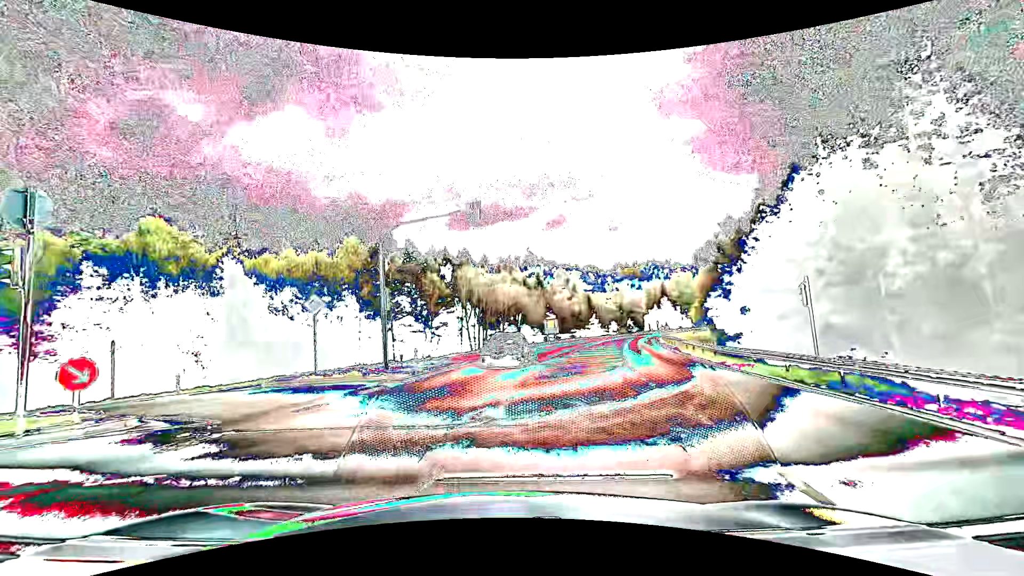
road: secondary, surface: asphalt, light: Day
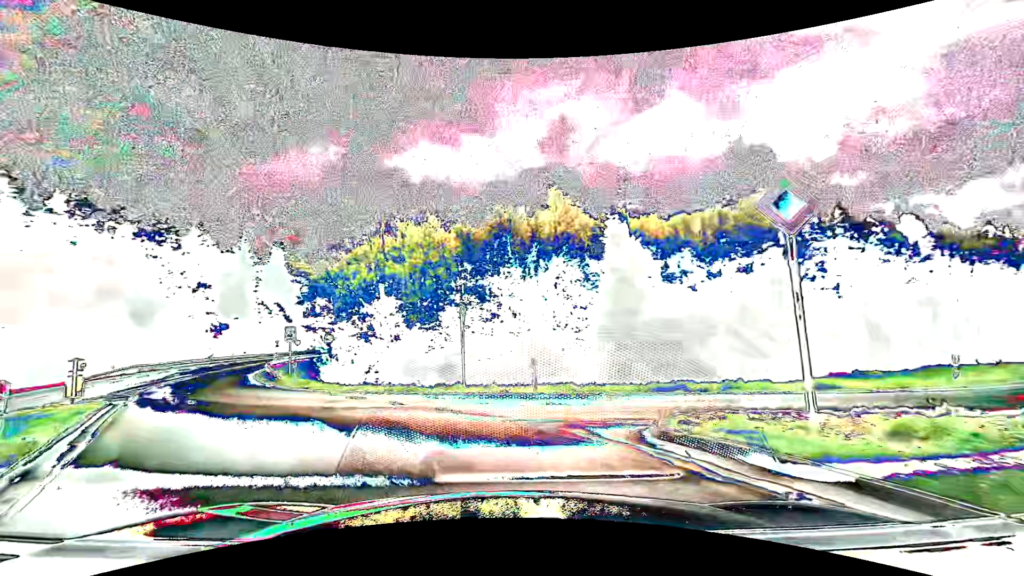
(-4.8, +13.7) m; -43°
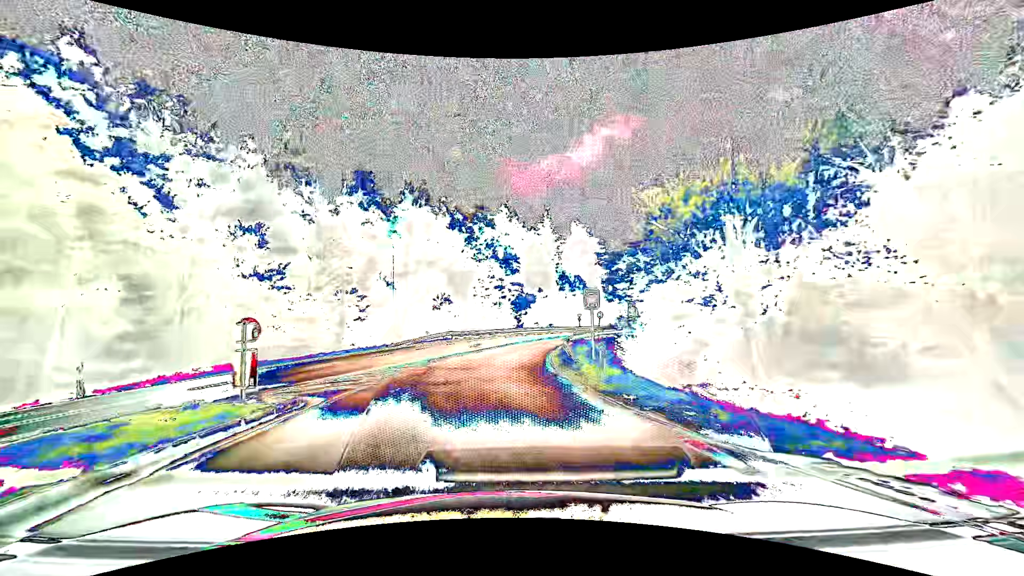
(-4.0, +12.4) m; -32°
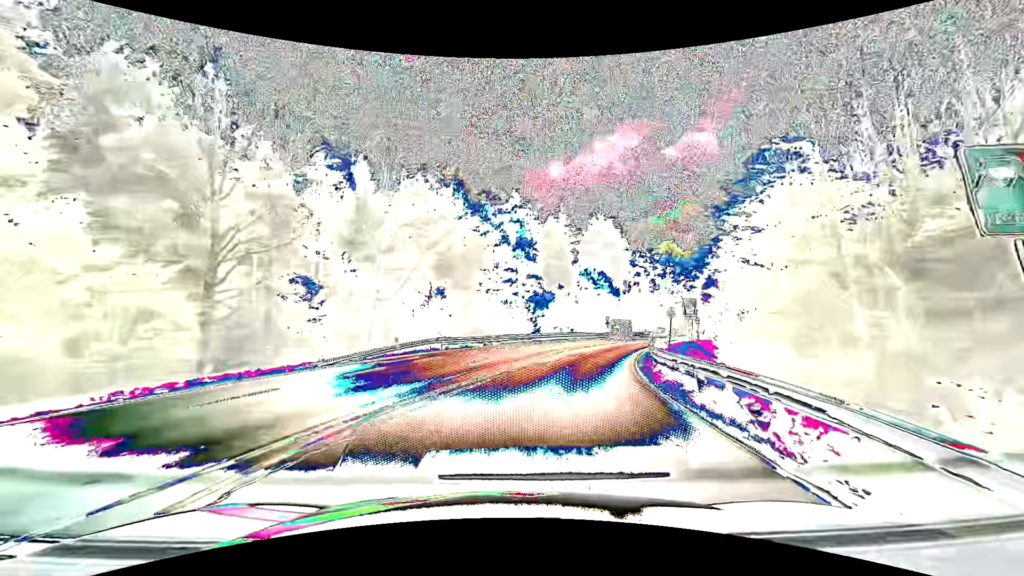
(-1.2, +17.5) m; -3°
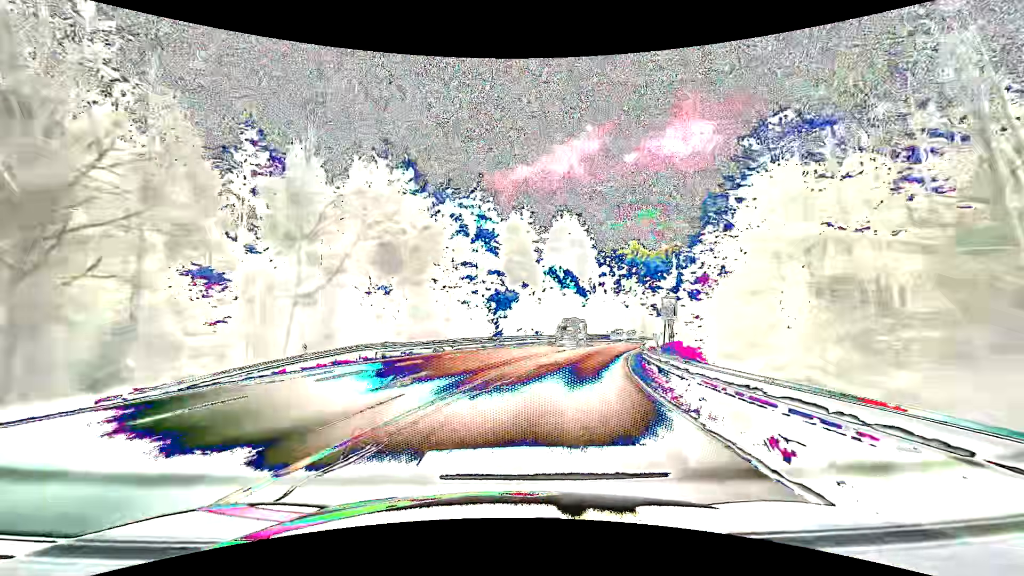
(+0.2, +6.8) m; +4°
(+1, +10) (+2, +20) (+4, +30) (+7, +39) (+10, +49) (+13, +58) (+17, +68) (+20, +77) (+24, +86) (+28, +96) m
